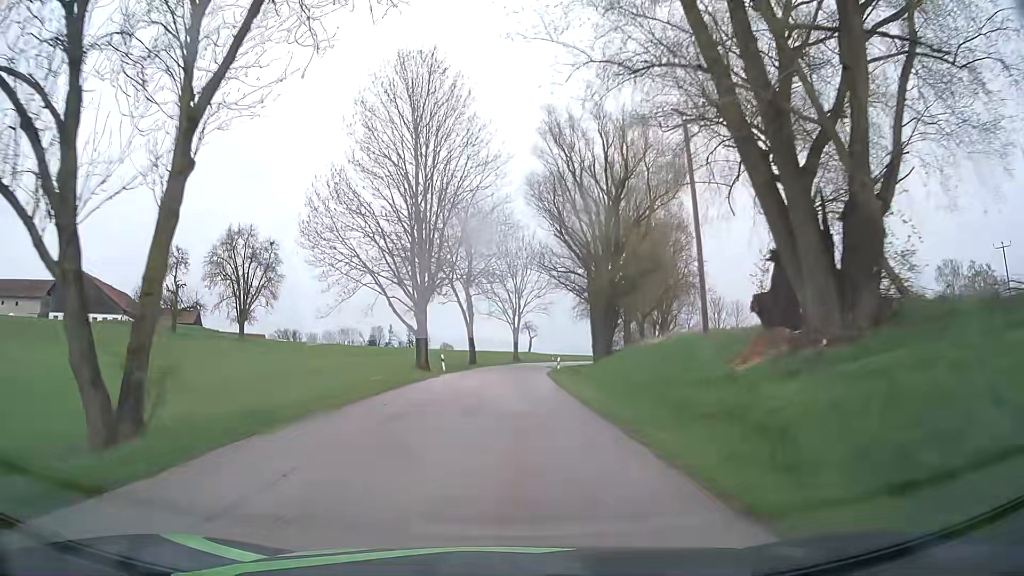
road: tertiary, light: Day
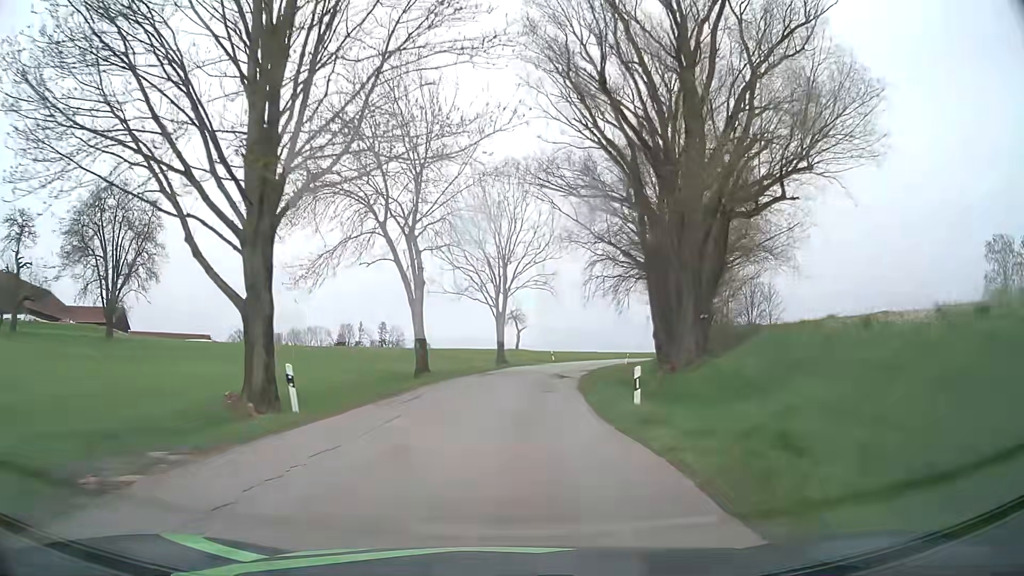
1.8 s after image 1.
(+0.2, +27.1) m; +1°
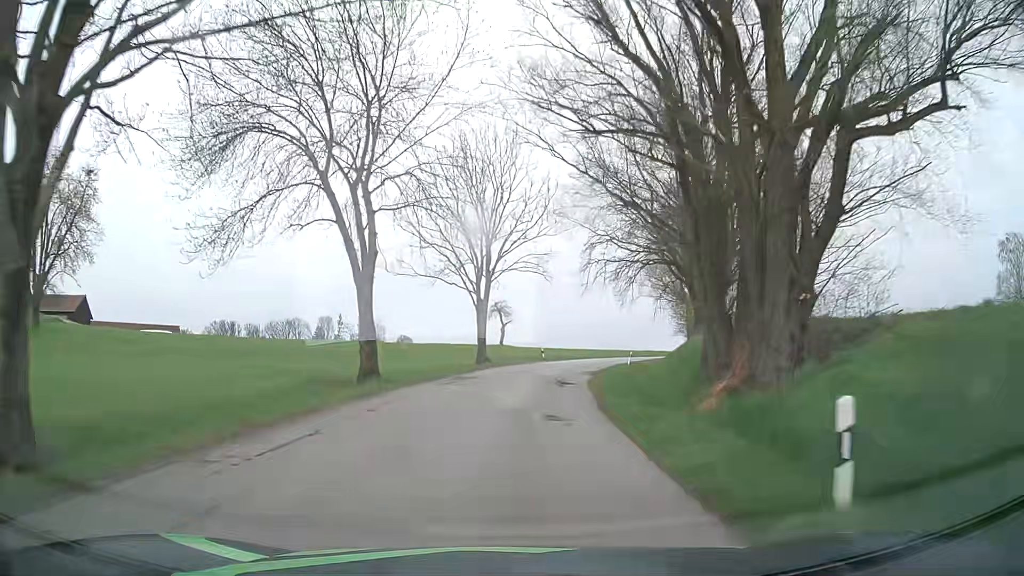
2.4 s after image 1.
(+0.1, +9.0) m; +1°
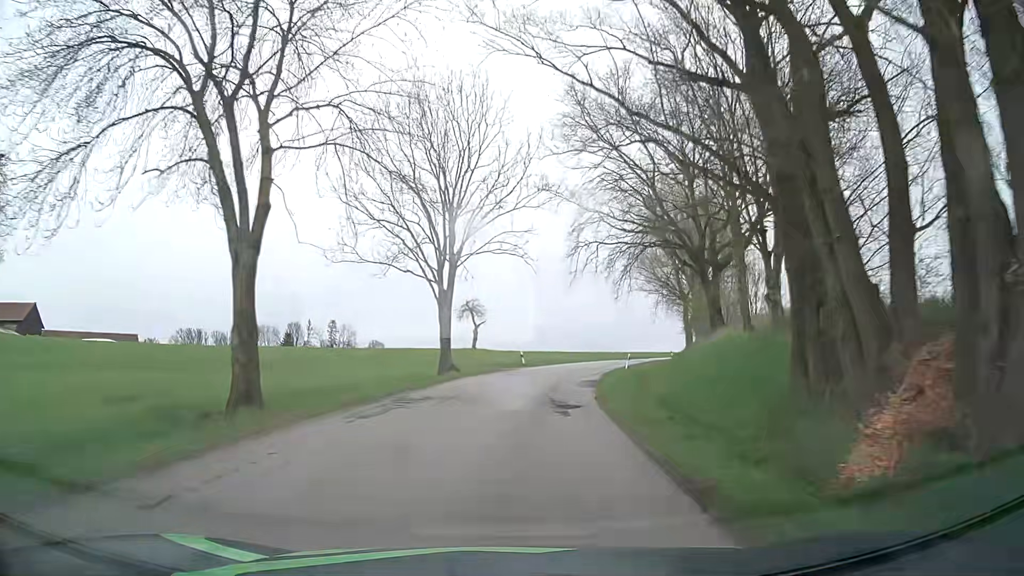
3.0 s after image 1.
(+0.2, +9.0) m; +3°
(0, +10) (+1, +20) (+2, +30) (+3, +40) (+6, +49) (+9, +59) (+13, +68) (+18, +77) (+23, +86) (+29, +94) m
